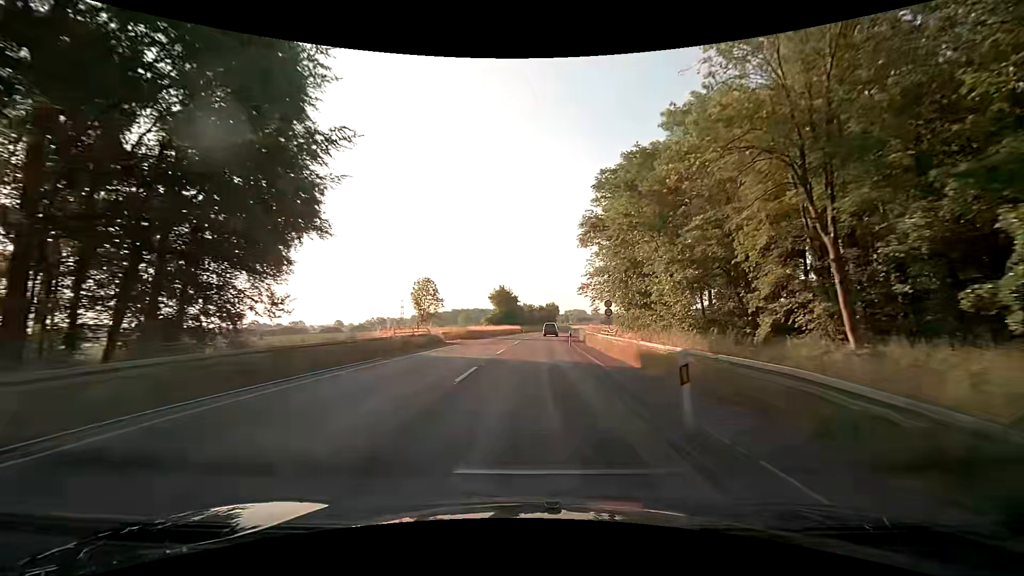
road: secondary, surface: asphalt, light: Day
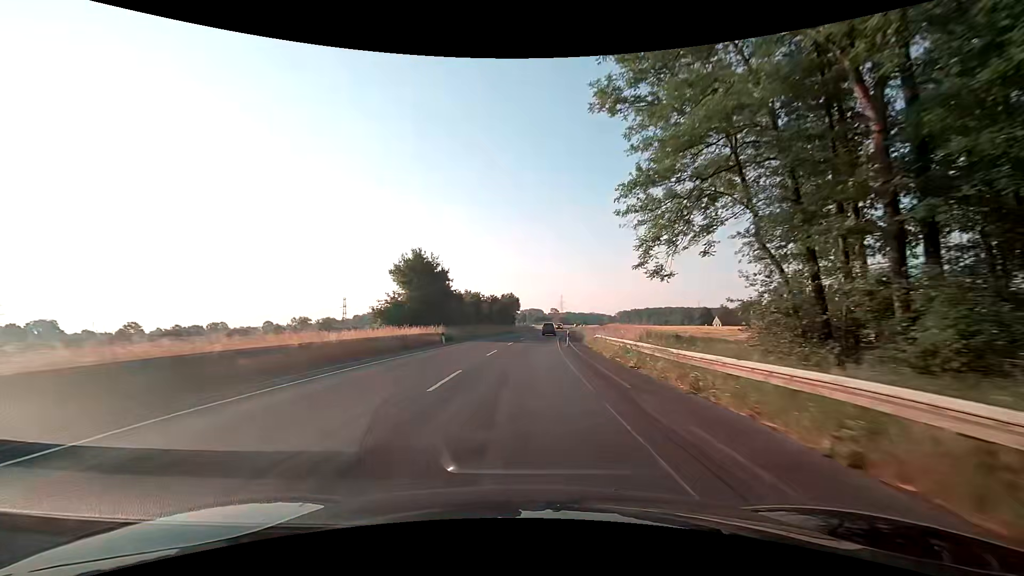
(+2.1, +50.0) m; +5°
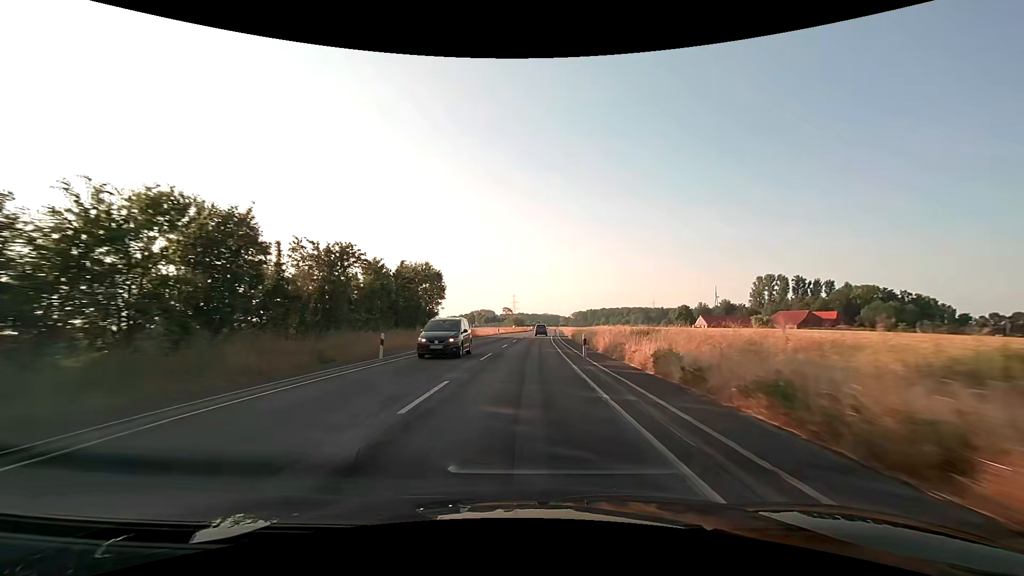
(+2.9, +62.6) m; +6°
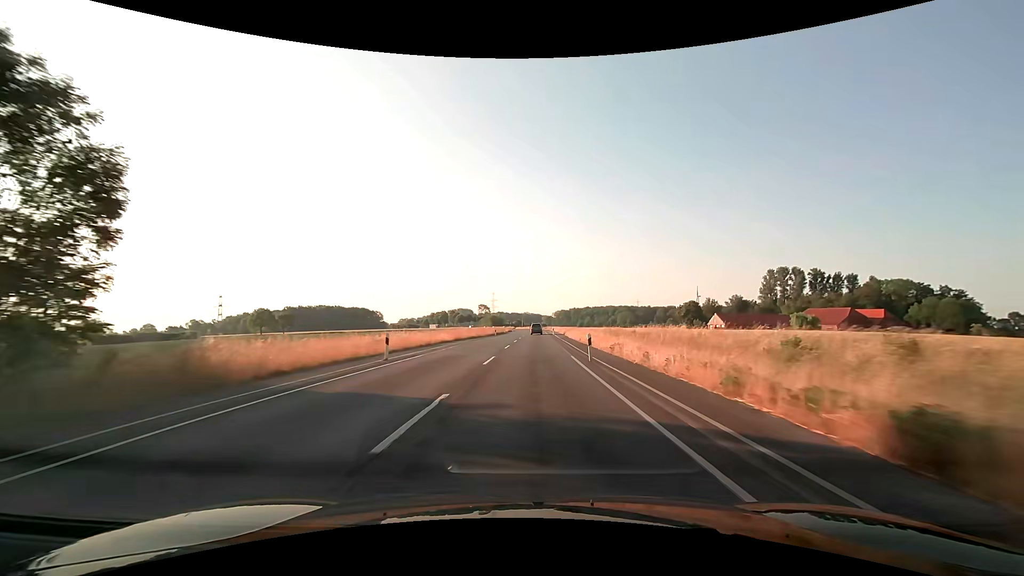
(+1.0, +50.2) m; +2°
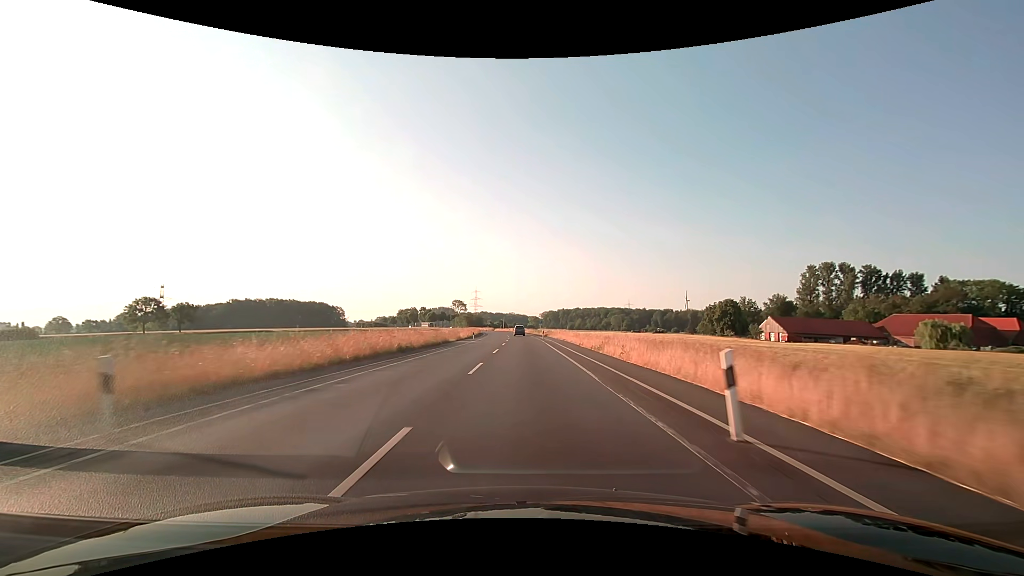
(+1.0, +62.7) m; +1°
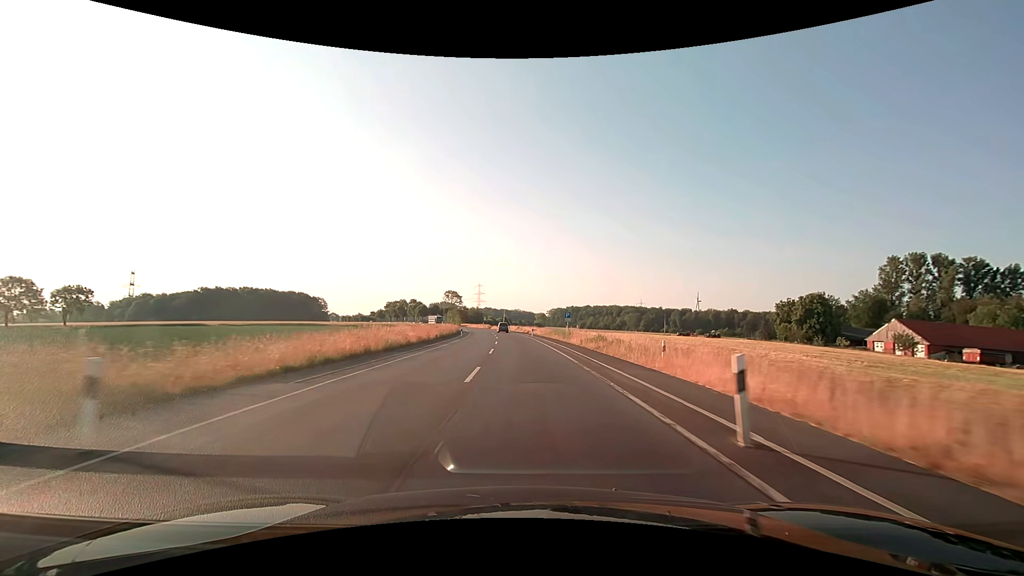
(-0.3, +50.2) m; -1°
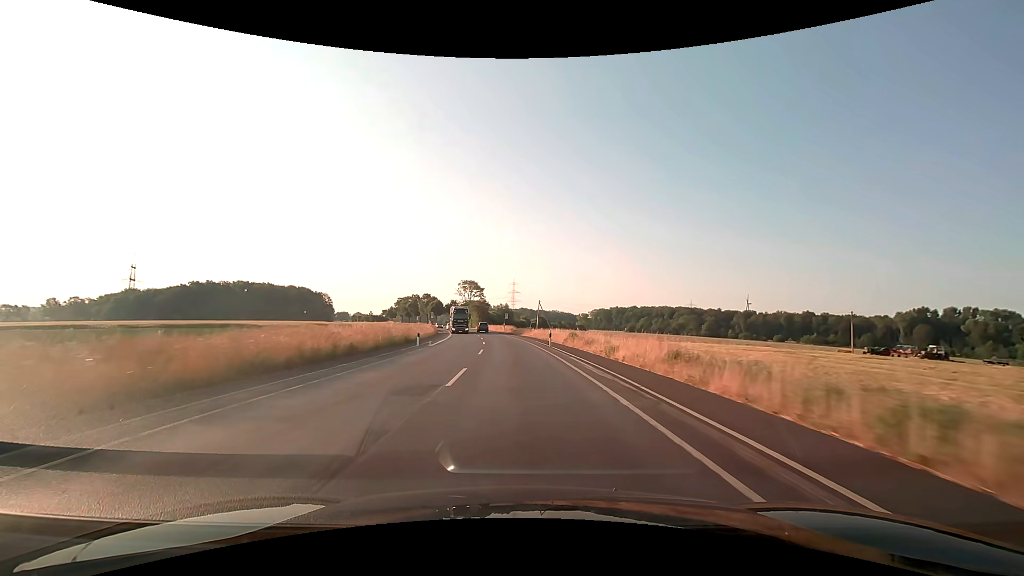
(-1.7, +62.7) m; -4°
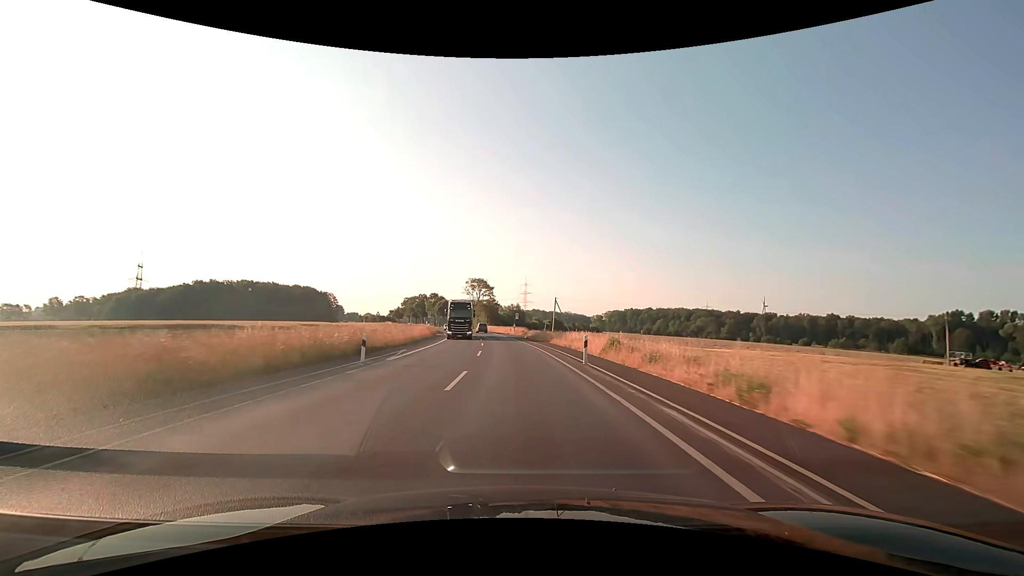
(-0.2, +12.5) m; -1°
(0, +10) (0, +20) (-1, +30) (-2, +40) (-2, +50) (-3, +60) (-5, +70) (-6, +80) (-8, +90) (-10, +99) m
